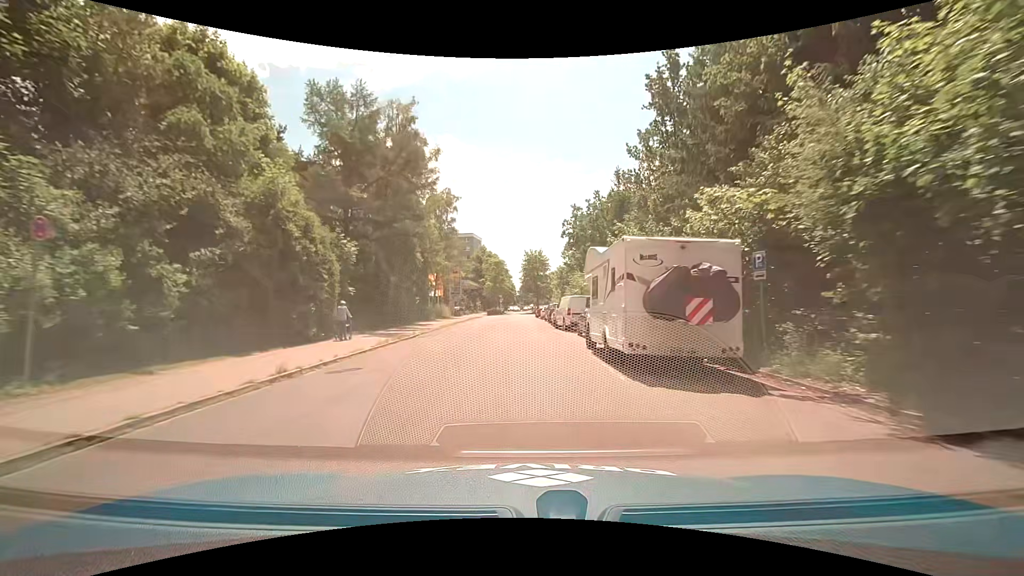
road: residential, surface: asphalt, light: Day
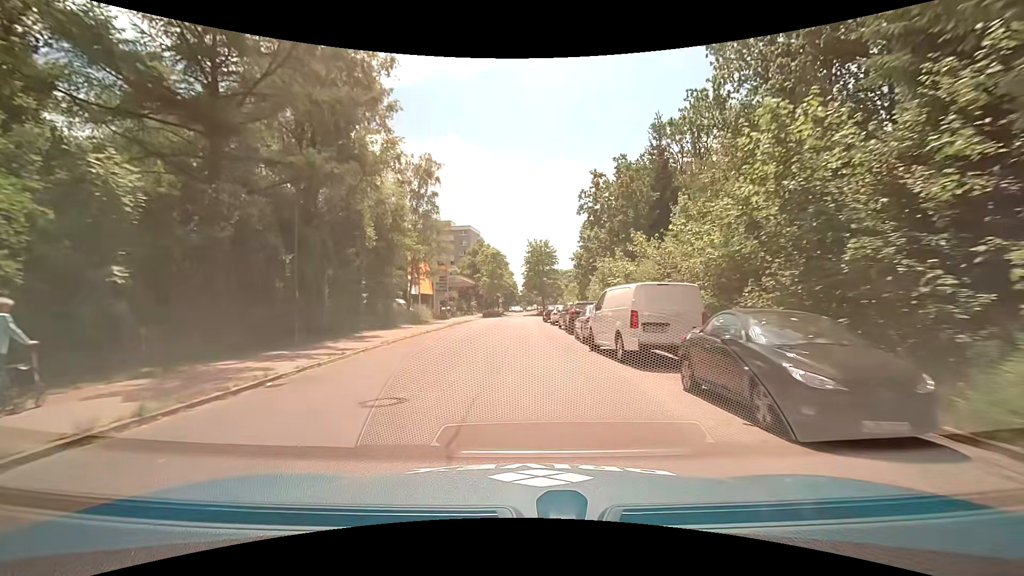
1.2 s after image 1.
(-0.1, +15.1) m; 0°
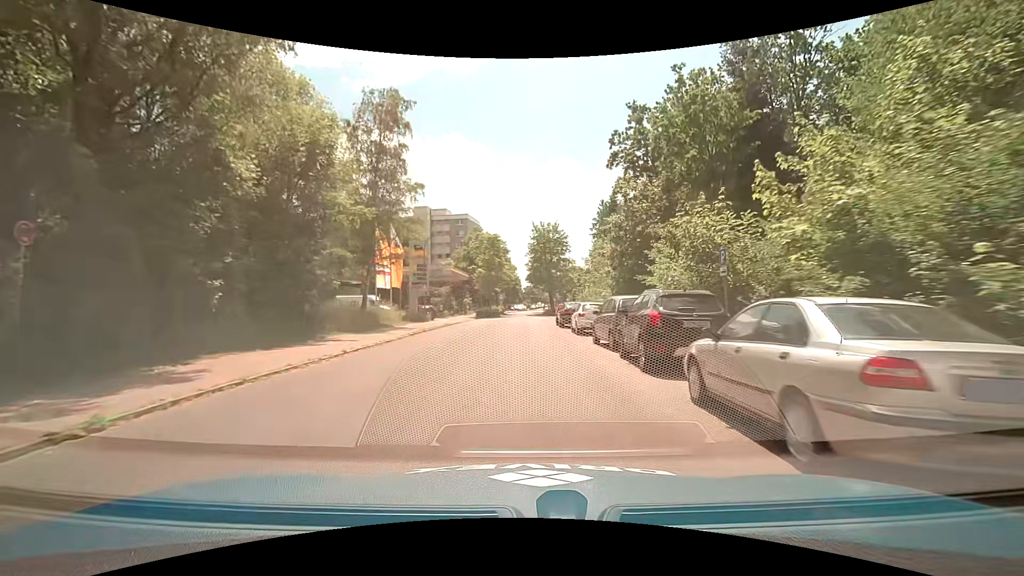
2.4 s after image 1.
(-0.1, +14.2) m; -2°
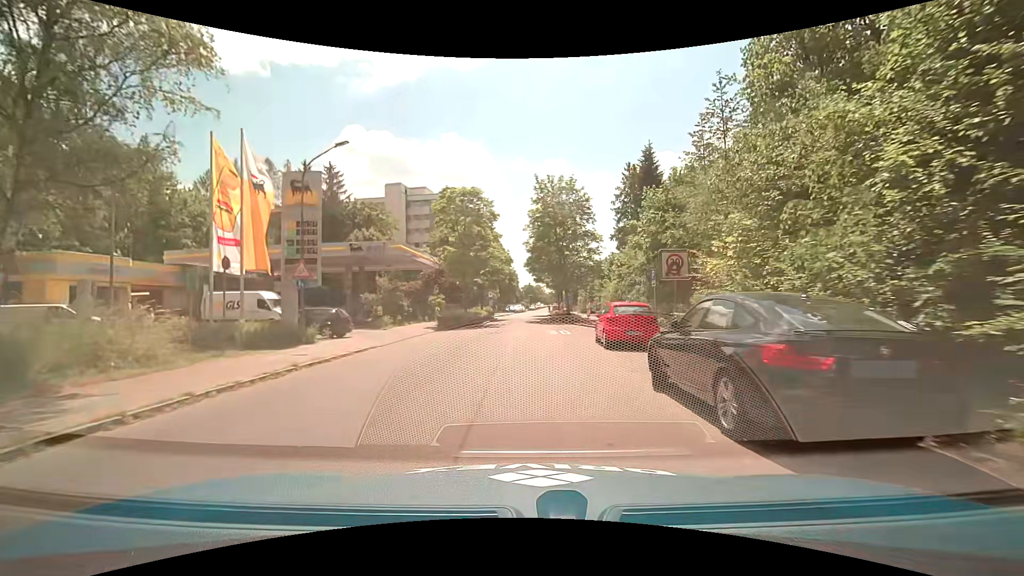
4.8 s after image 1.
(+0.4, +23.3) m; +1°
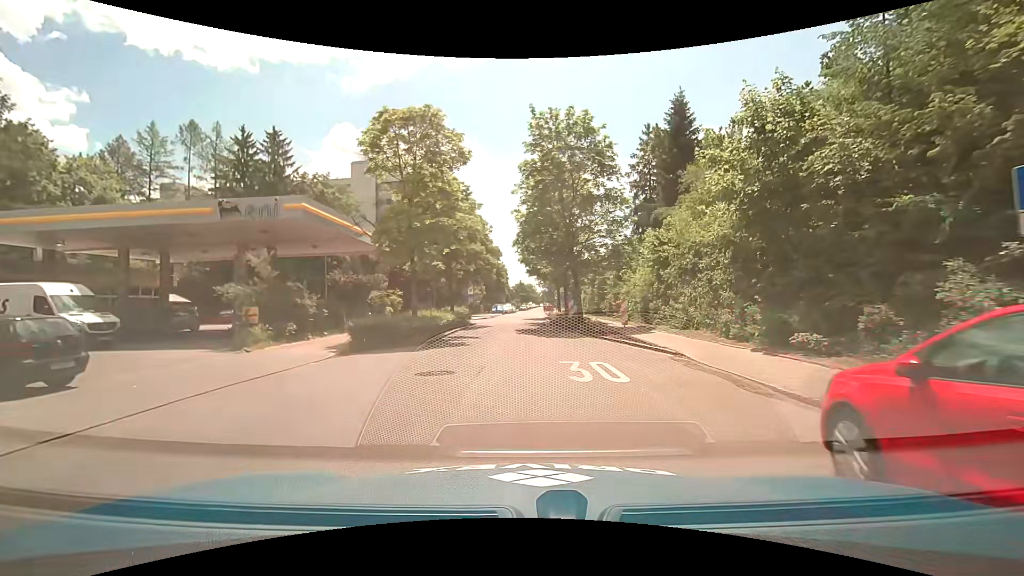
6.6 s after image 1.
(+0.2, +14.3) m; +1°
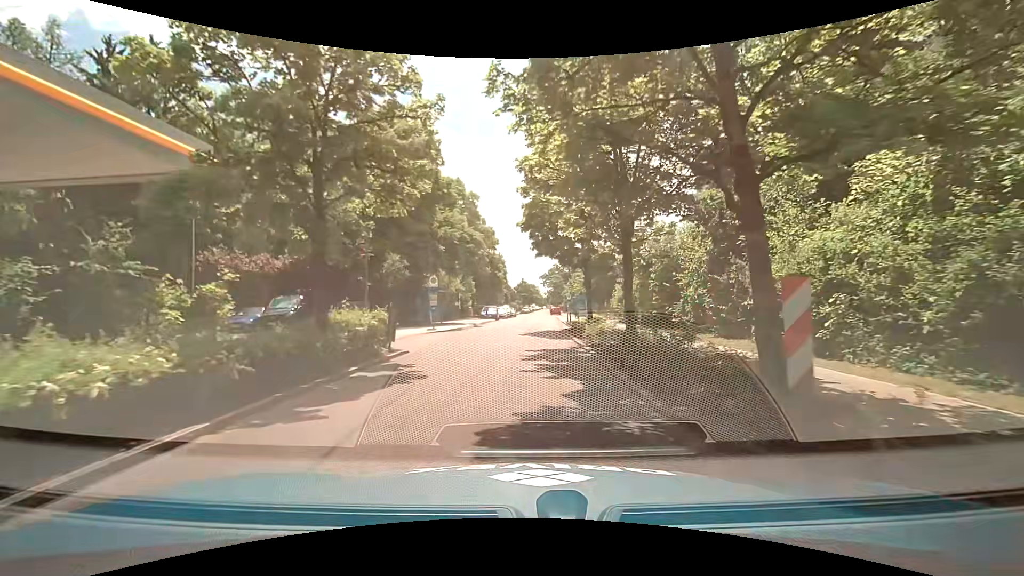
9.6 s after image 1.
(0.0, +21.2) m; 0°
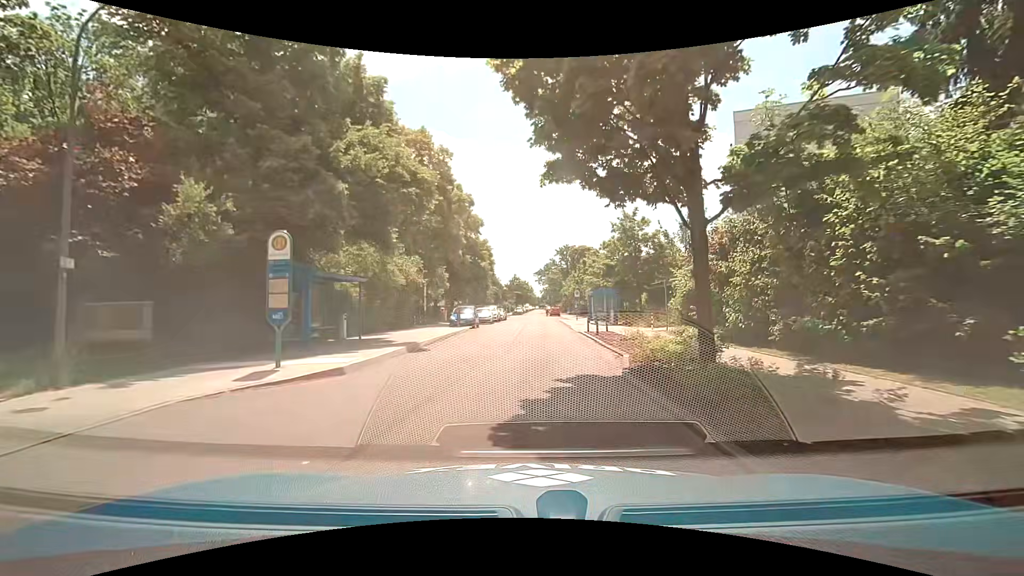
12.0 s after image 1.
(0.0, +17.4) m; 0°
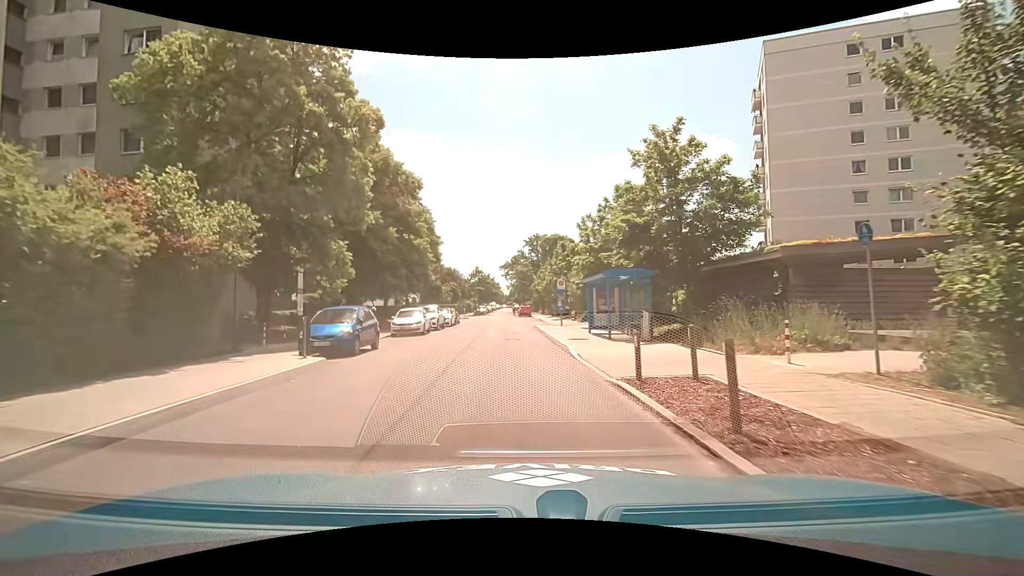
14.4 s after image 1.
(+1.0, +17.7) m; +5°
